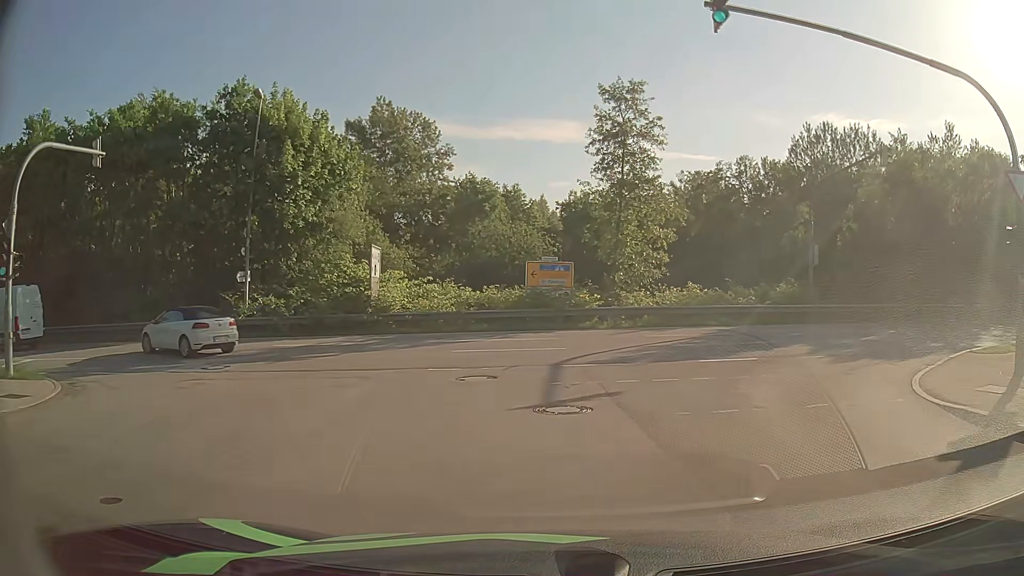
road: residential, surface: asphalt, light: Day
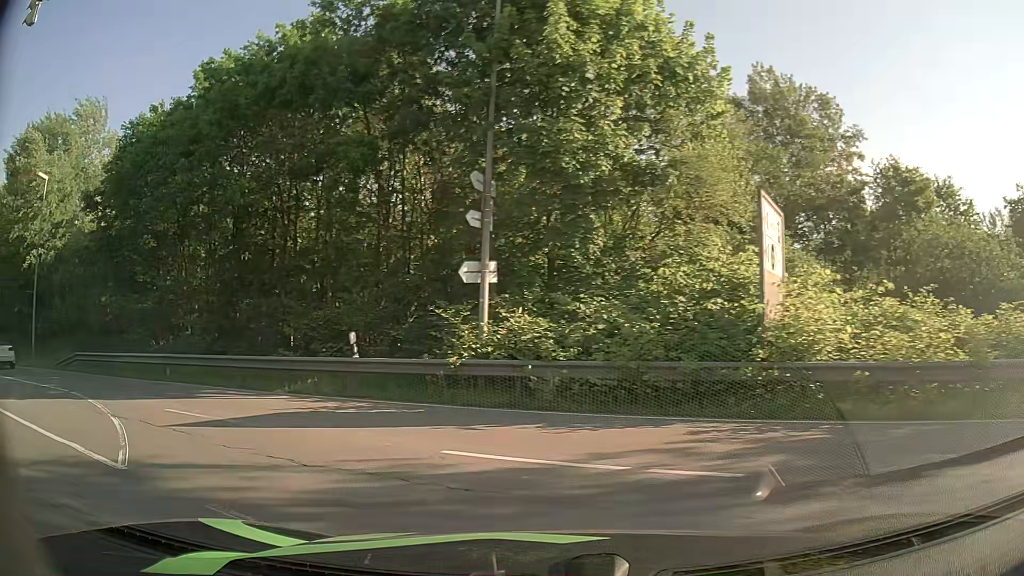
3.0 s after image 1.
(-2.3, +15.5) m; -32°
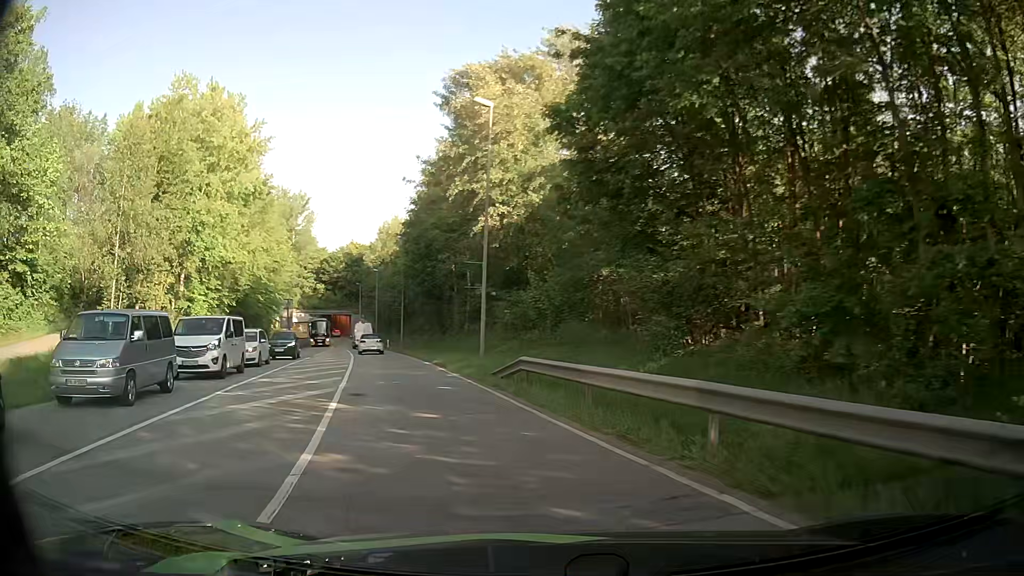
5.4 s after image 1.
(-5.6, +12.1) m; -47°
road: secondary
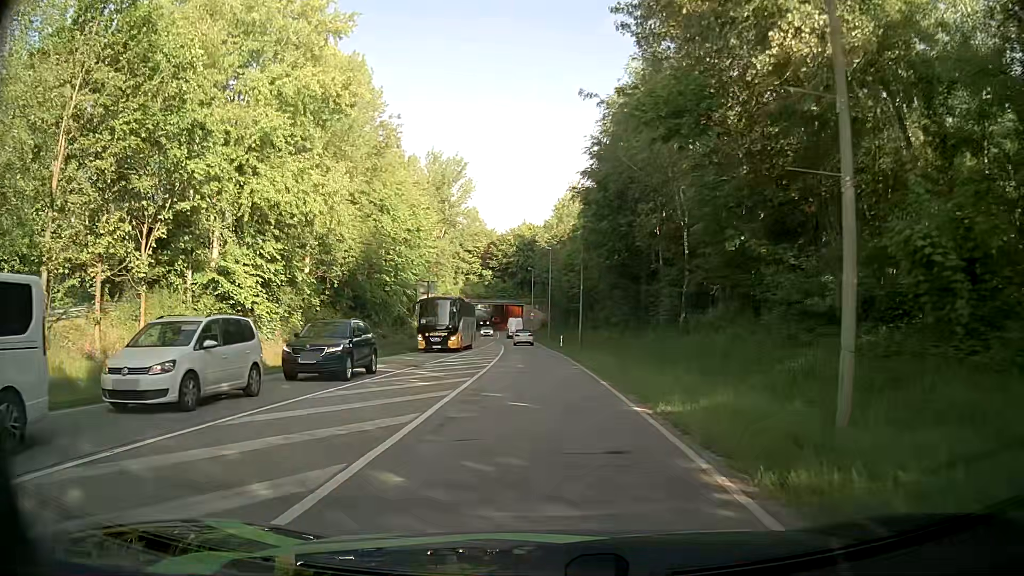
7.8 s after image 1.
(-3.3, +18.5) m; -15°
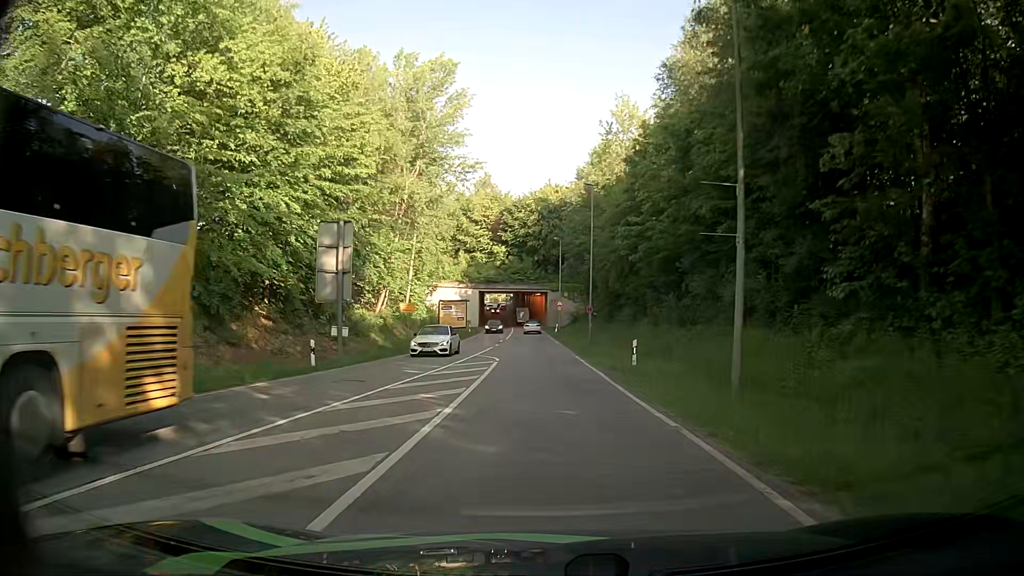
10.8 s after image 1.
(-0.9, +31.9) m; -2°
